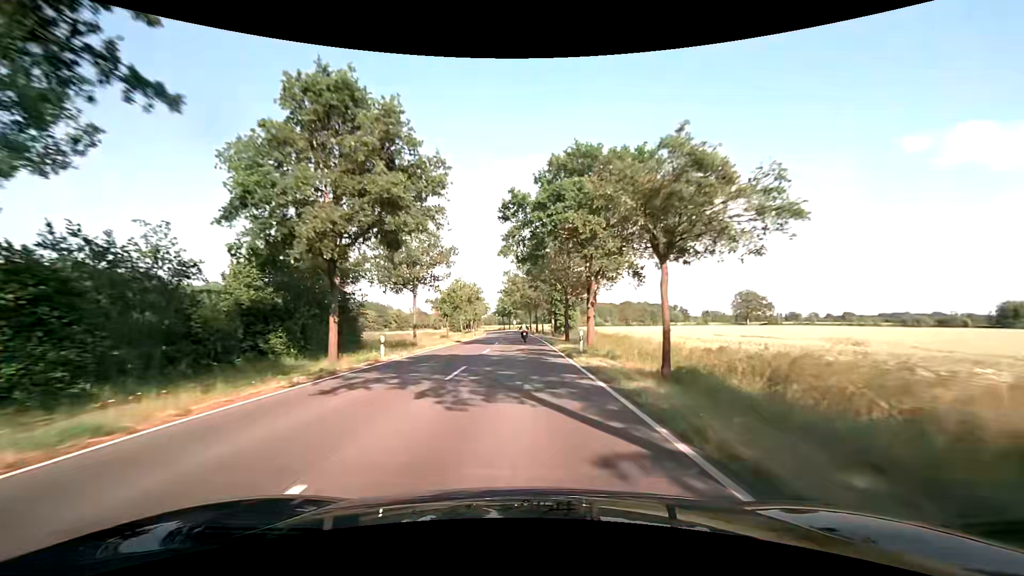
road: secondary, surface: asphalt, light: Day
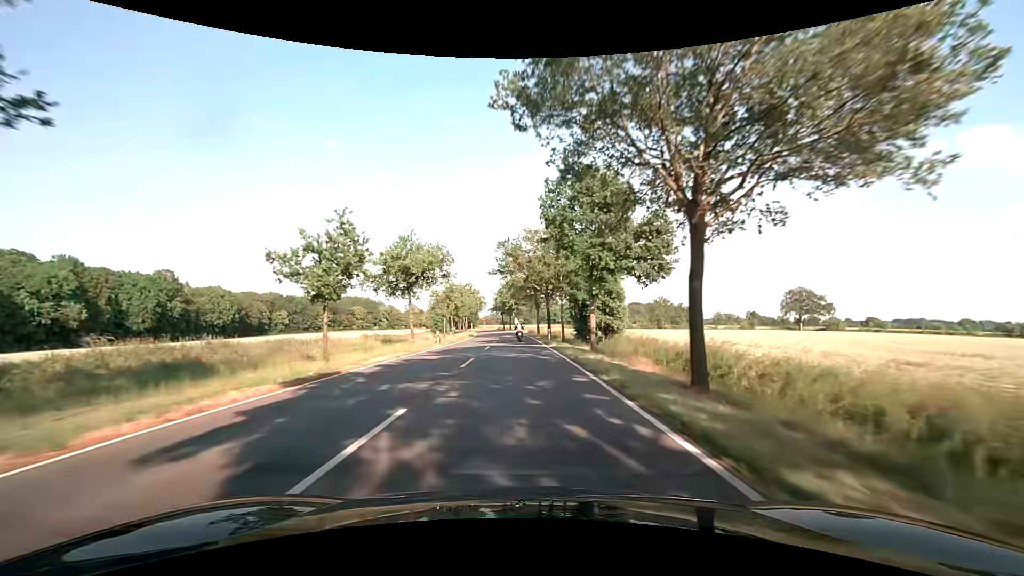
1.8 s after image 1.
(-0.3, +32.4) m; 0°
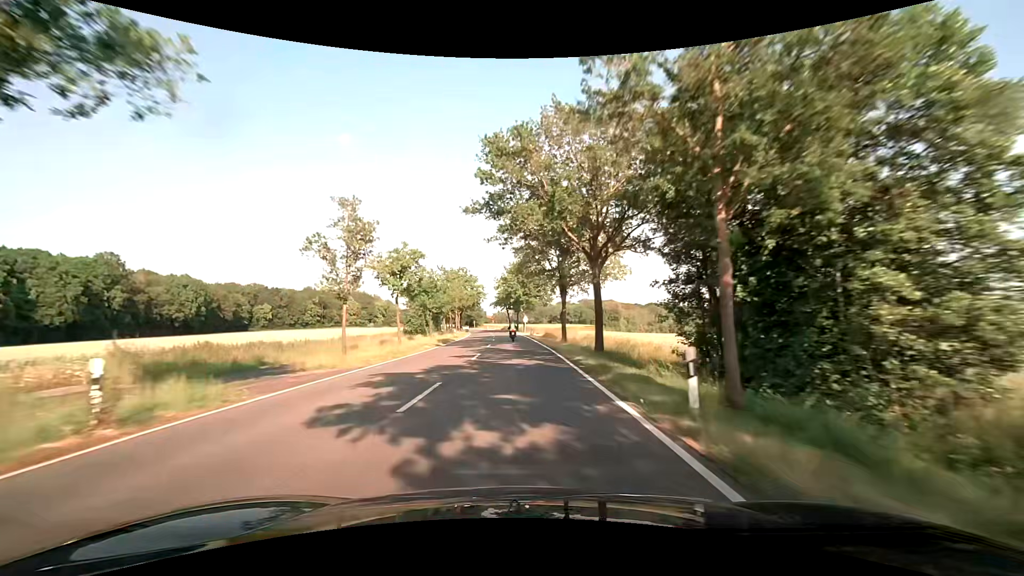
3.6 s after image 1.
(-0.4, +32.3) m; -1°
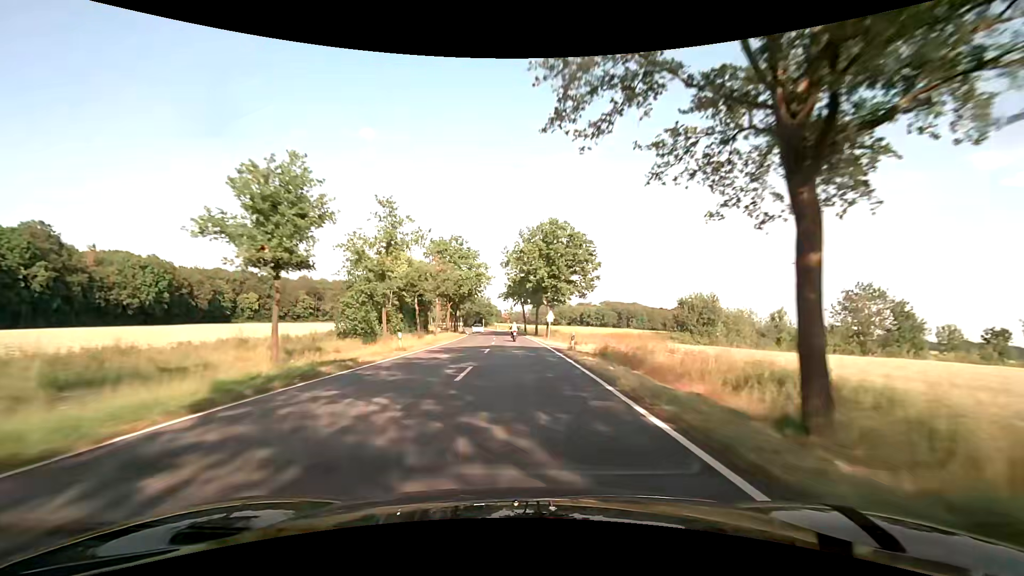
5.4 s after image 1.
(-0.7, +32.4) m; -2°
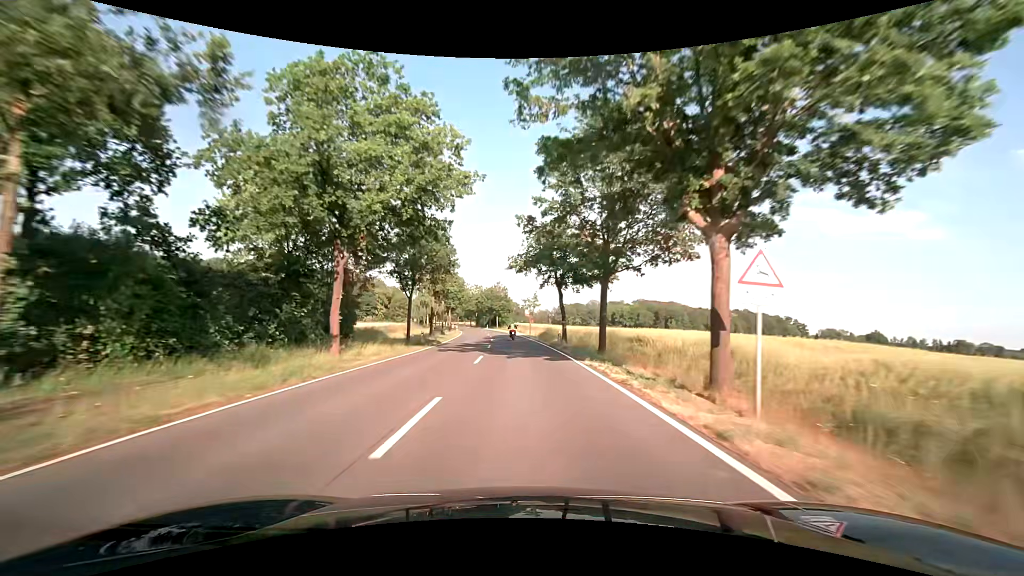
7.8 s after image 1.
(-1.0, +43.1) m; -3°
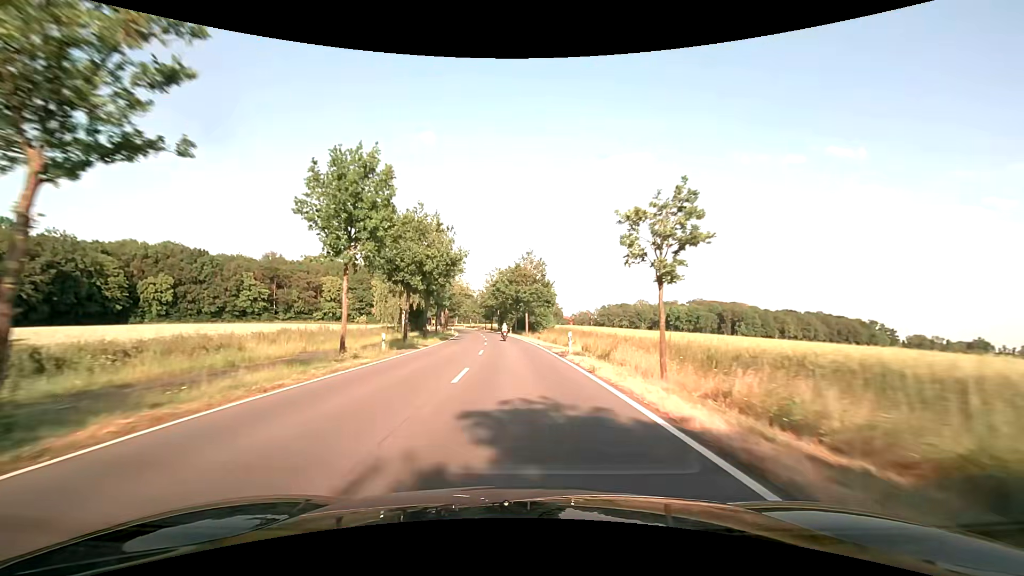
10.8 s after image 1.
(-1.8, +53.9) m; -4°
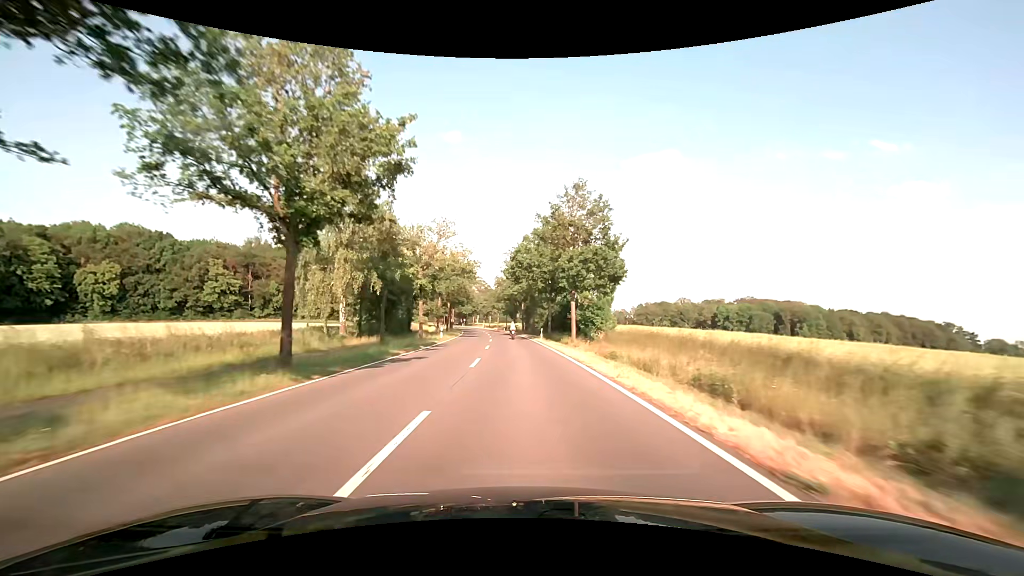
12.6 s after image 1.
(-1.0, +32.3) m; -3°
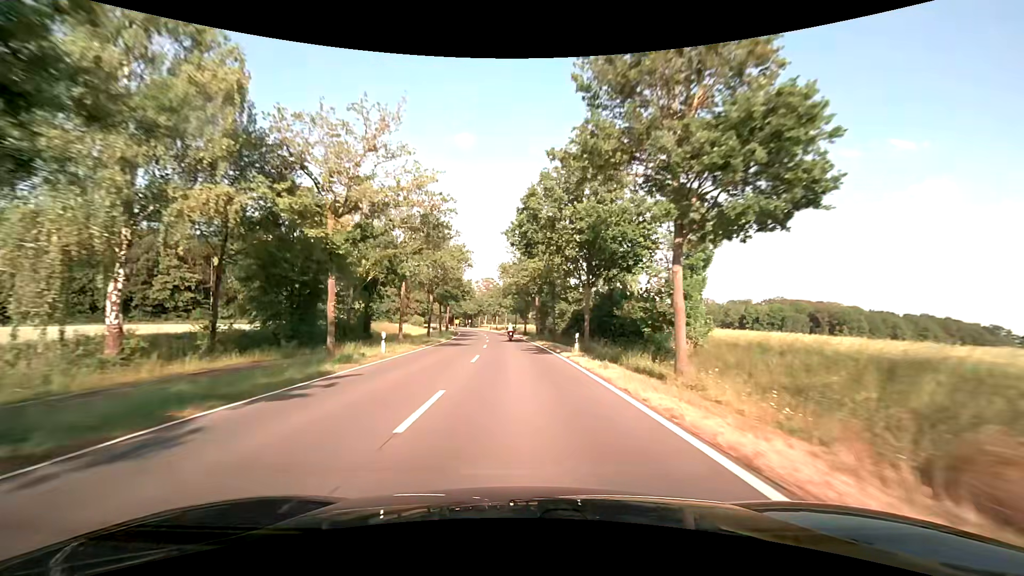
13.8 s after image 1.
(-0.3, +21.6) m; -2°
(0, +10) (0, +20) (0, +30) (-1, +40) (-1, +50) (-2, +60) (-3, +70) (-4, +80) (-5, +90) (-7, +100) m
